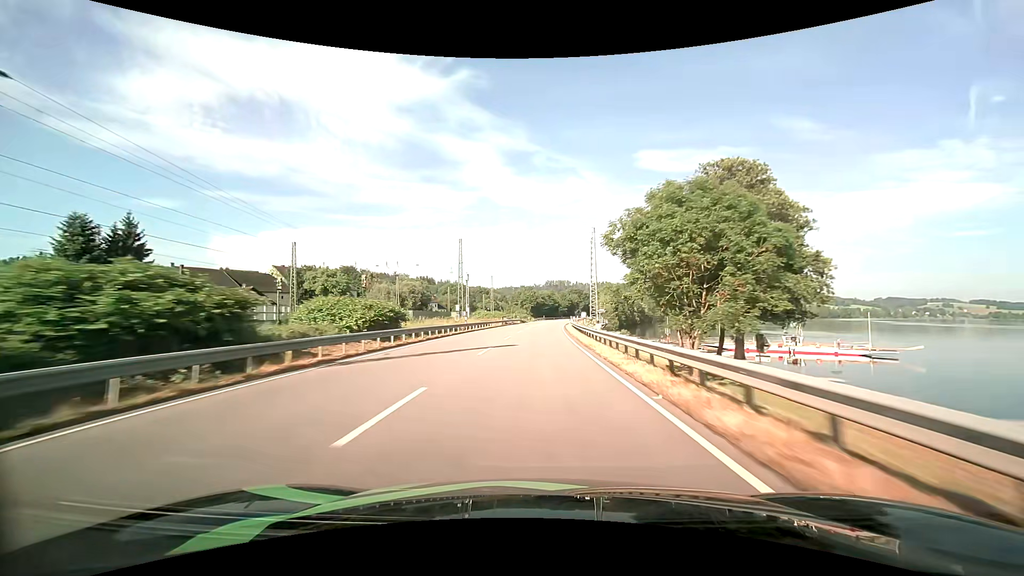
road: primary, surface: asphalt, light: Day
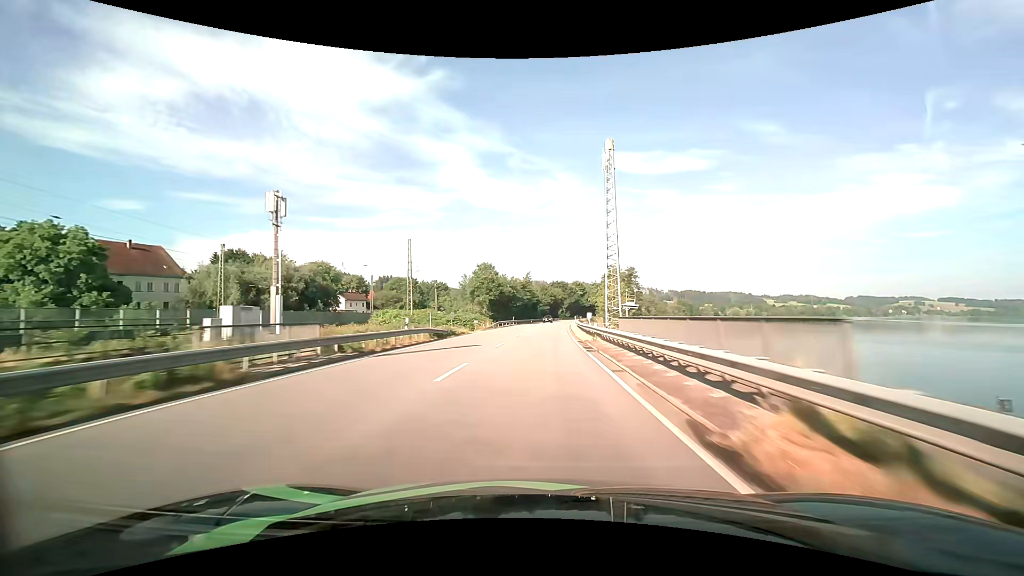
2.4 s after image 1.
(+1.7, +66.8) m; +3°
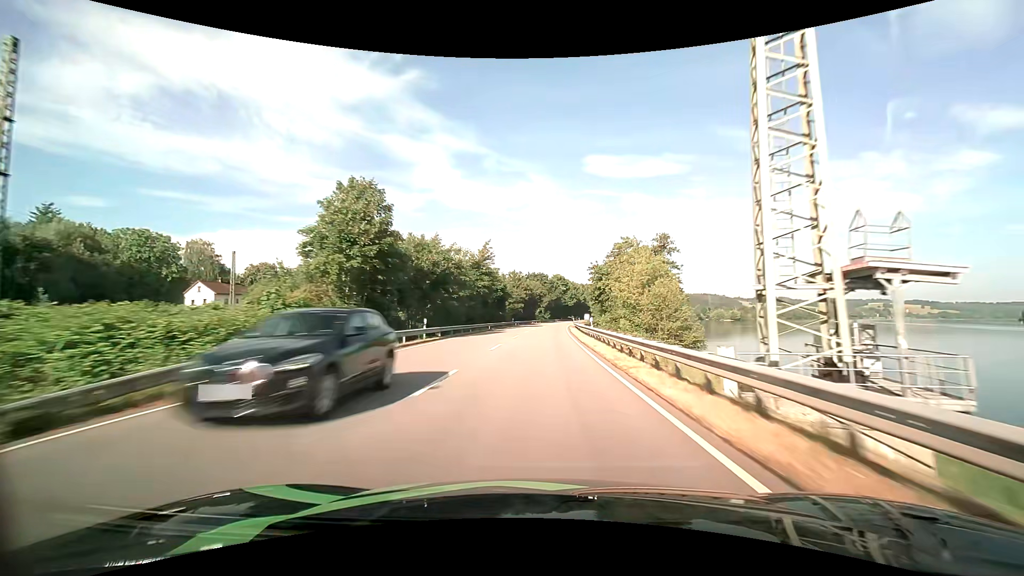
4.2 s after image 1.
(+1.1, +50.0) m; +3°
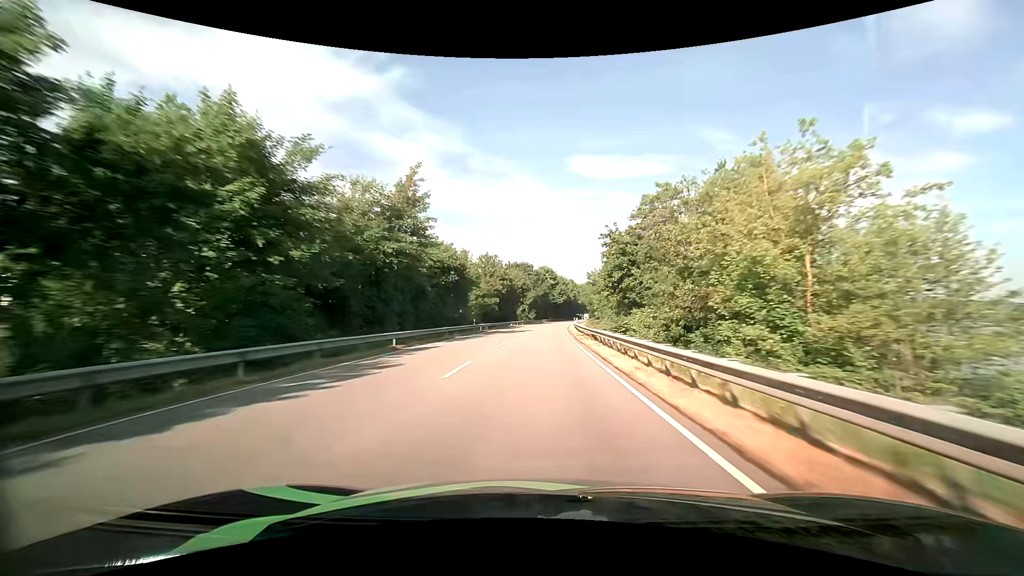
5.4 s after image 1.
(+0.5, +33.4) m; +2°
(0, +10) (0, +20) (0, +30) (+1, +40) (+1, +50) (+1, +60) (+2, +70) (+2, +80) (+3, +90) (+4, +100) m
